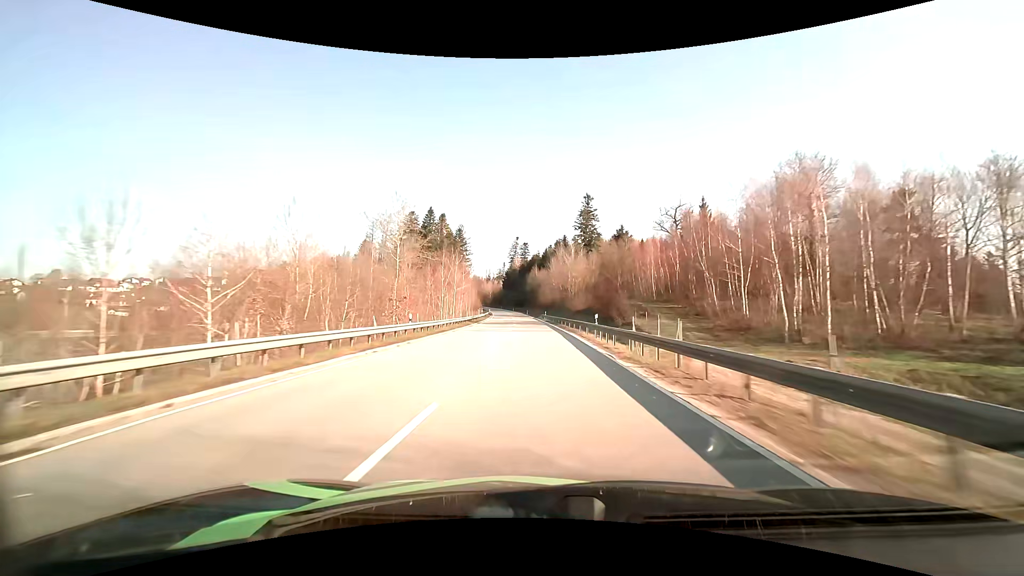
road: primary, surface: asphalt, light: Day
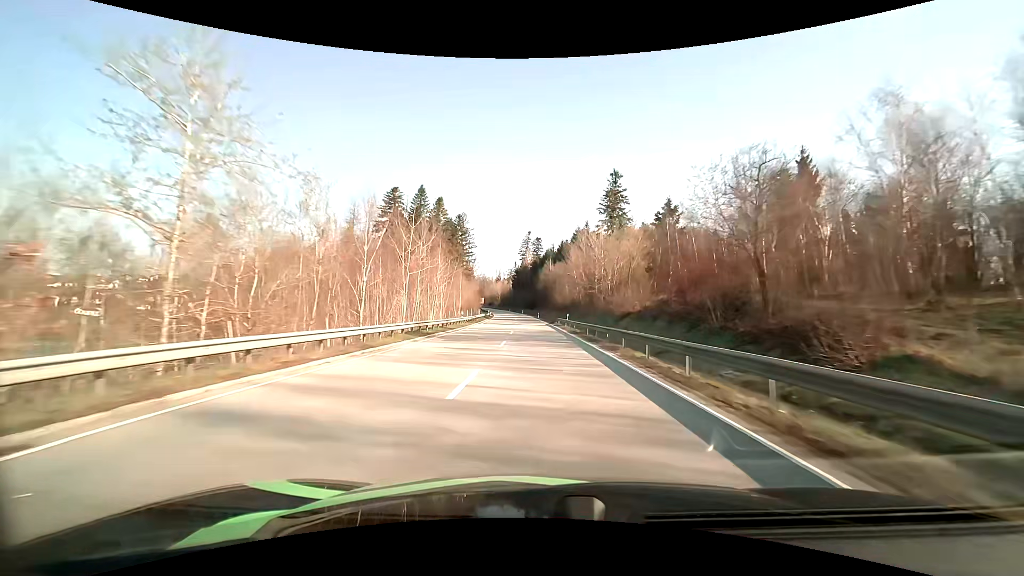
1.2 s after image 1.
(-0.5, +31.3) m; -2°
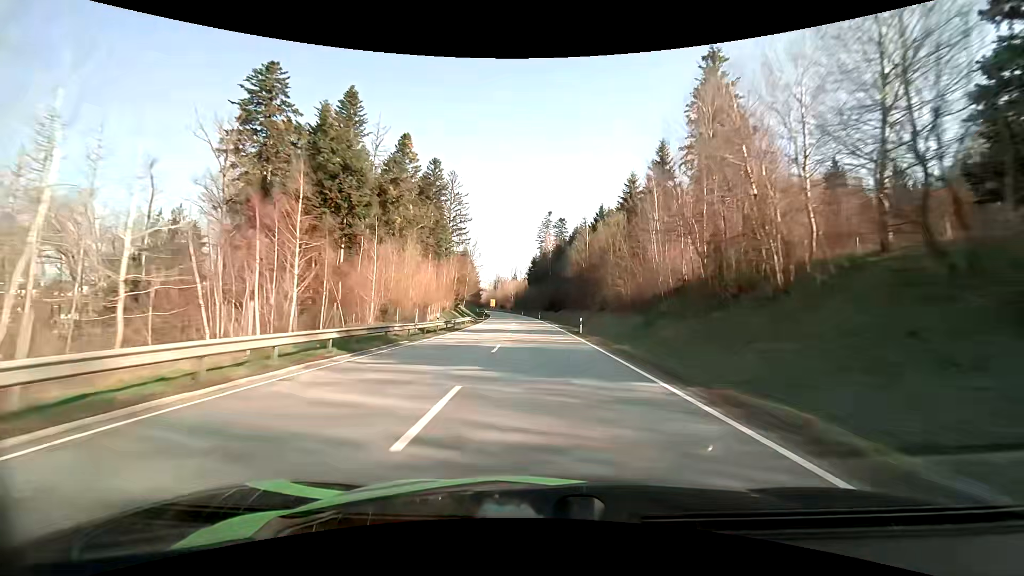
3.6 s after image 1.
(-1.3, +62.8) m; -2°
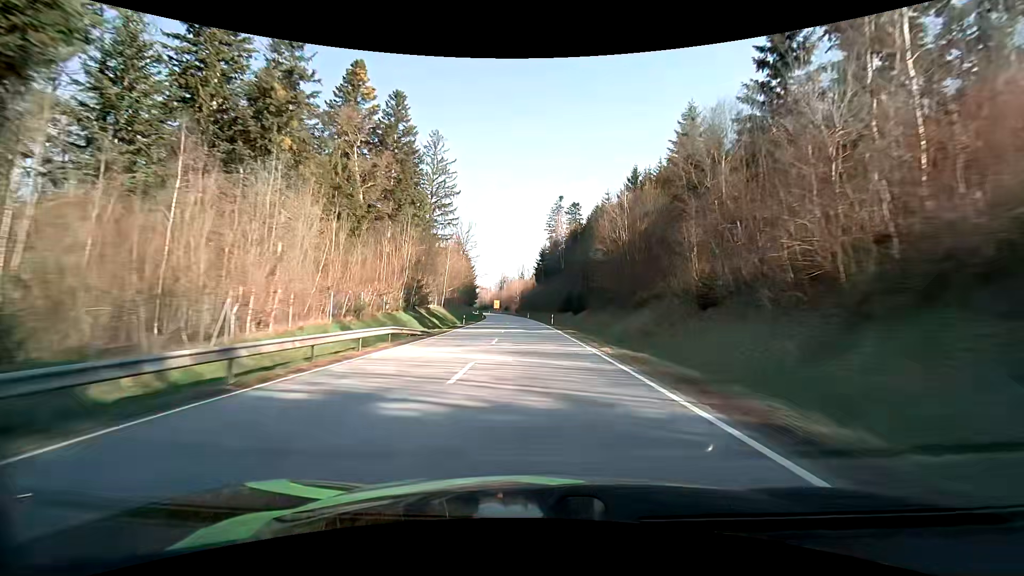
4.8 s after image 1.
(-0.4, +31.3) m; -1°
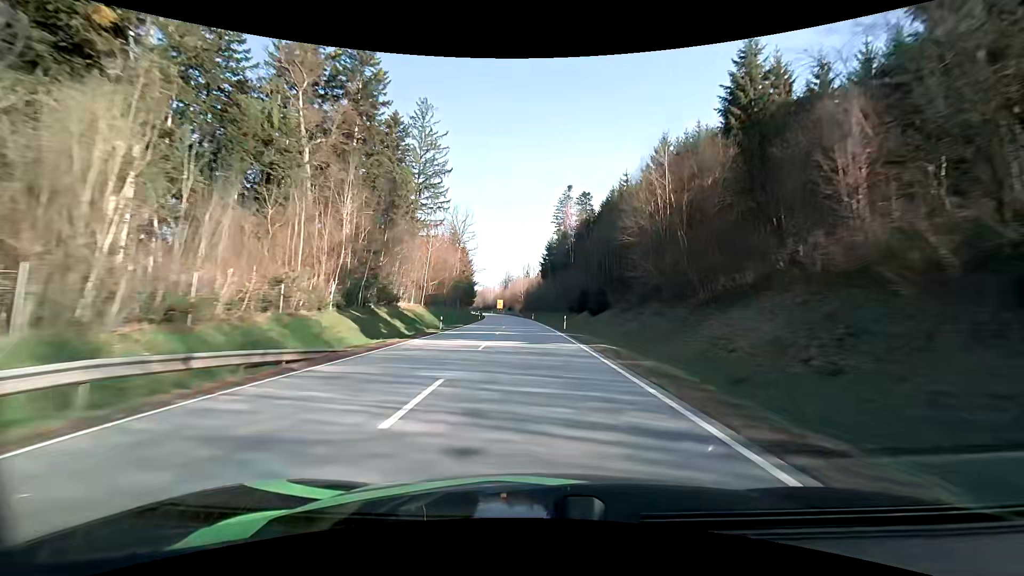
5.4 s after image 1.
(0.0, +15.6) m; 0°
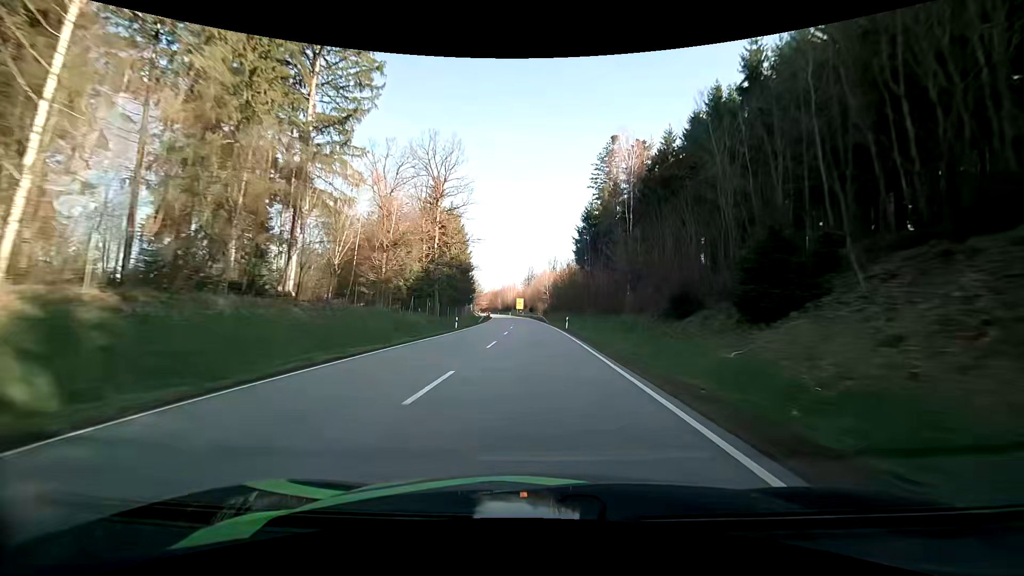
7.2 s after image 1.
(-1.4, +46.2) m; -3°
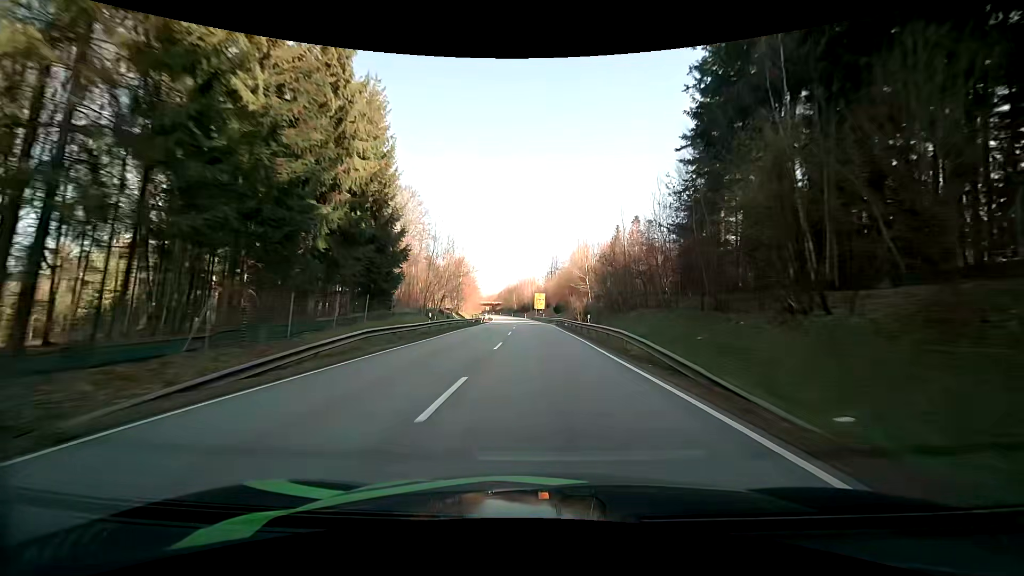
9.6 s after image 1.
(-1.5, +60.8) m; -3°
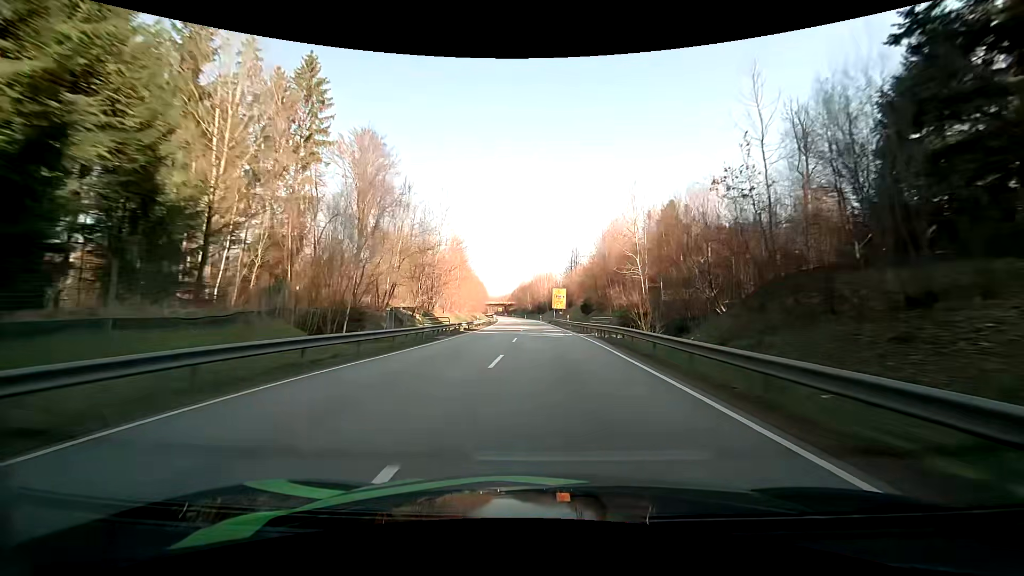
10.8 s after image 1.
(-0.4, +29.9) m; -2°
(0, +10) (0, +20) (0, +30) (0, +40) (-1, +50) (-1, +60) (-1, +70) (-2, +80) (-2, +90) (-3, +100) m
